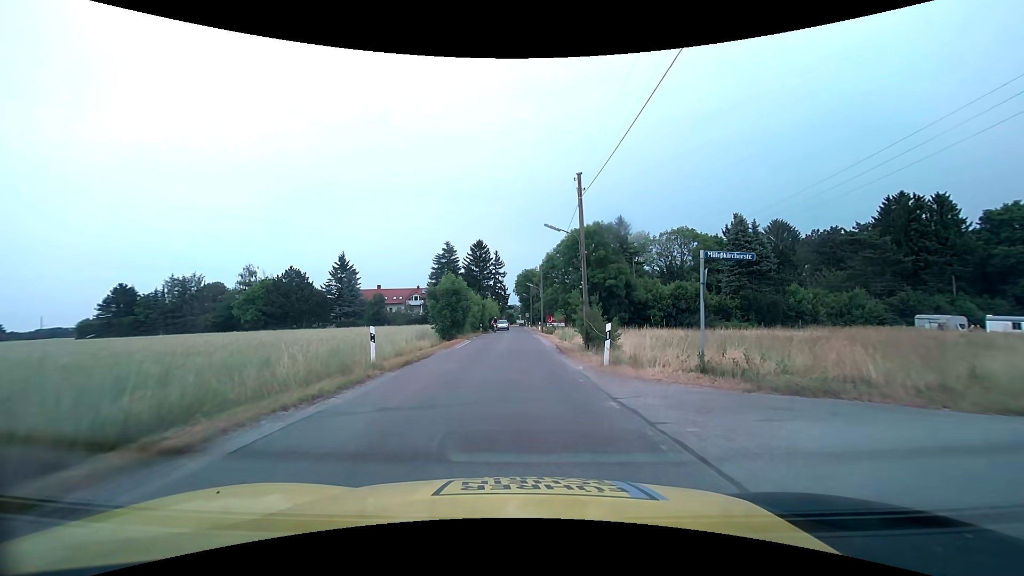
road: unclassified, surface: asphalt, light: Day
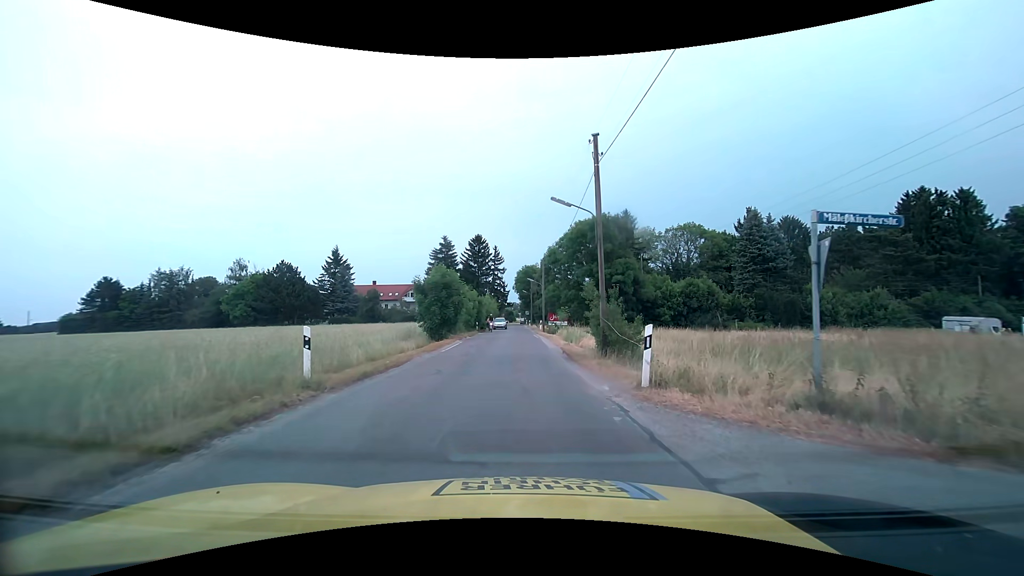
(0.0, +4.4) m; 0°
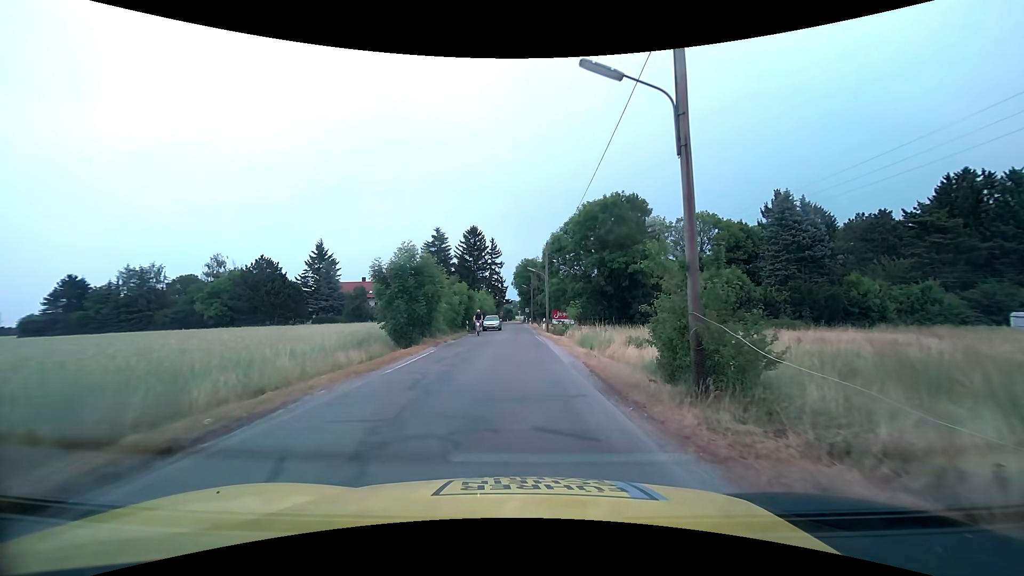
(+0.1, +8.8) m; +1°
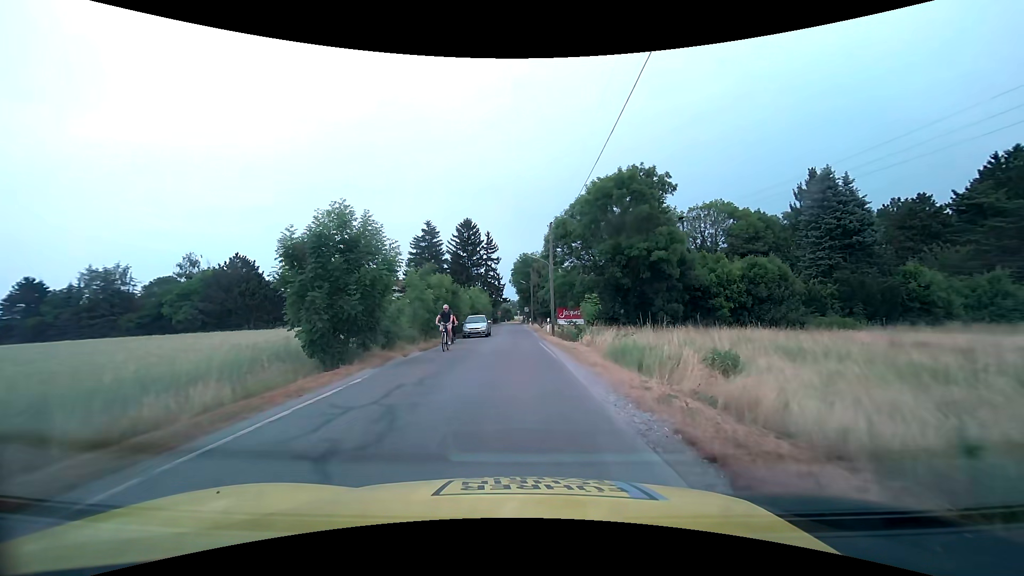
(0.0, +8.8) m; 0°
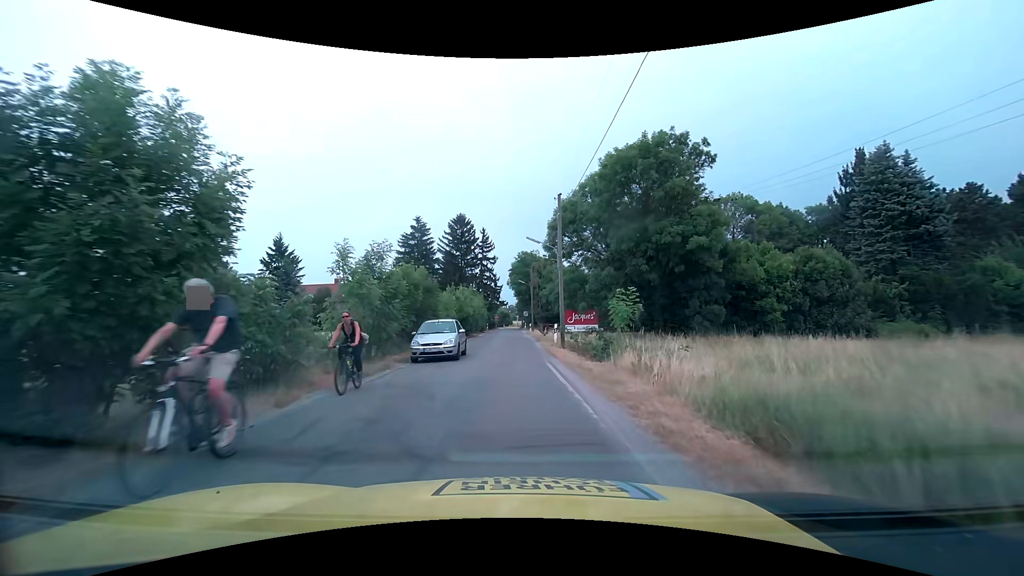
(-0.1, +8.8) m; -1°
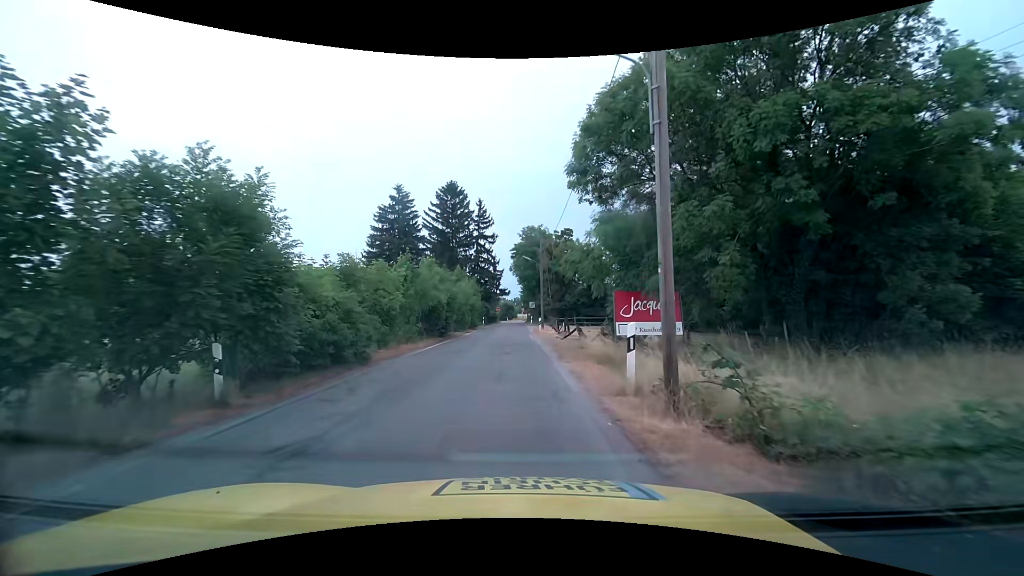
(+0.1, +17.3) m; 0°
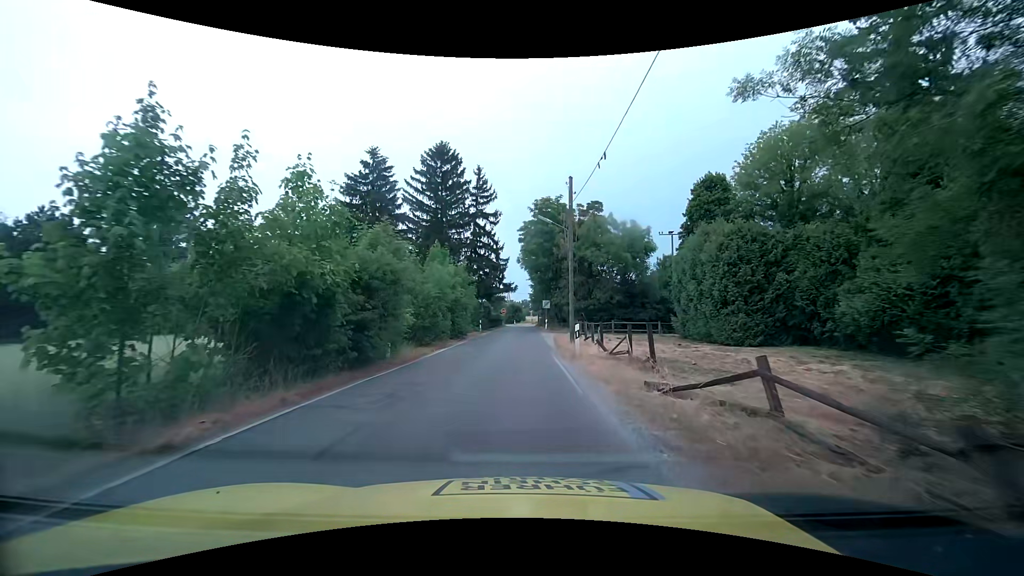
(-0.4, +17.3) m; -1°
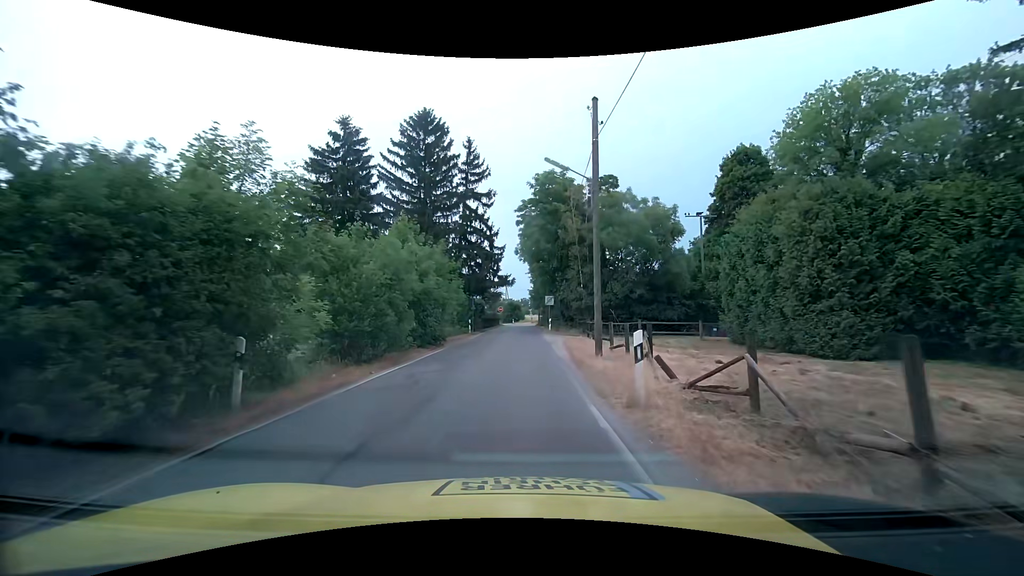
(0.0, +8.6) m; 0°
